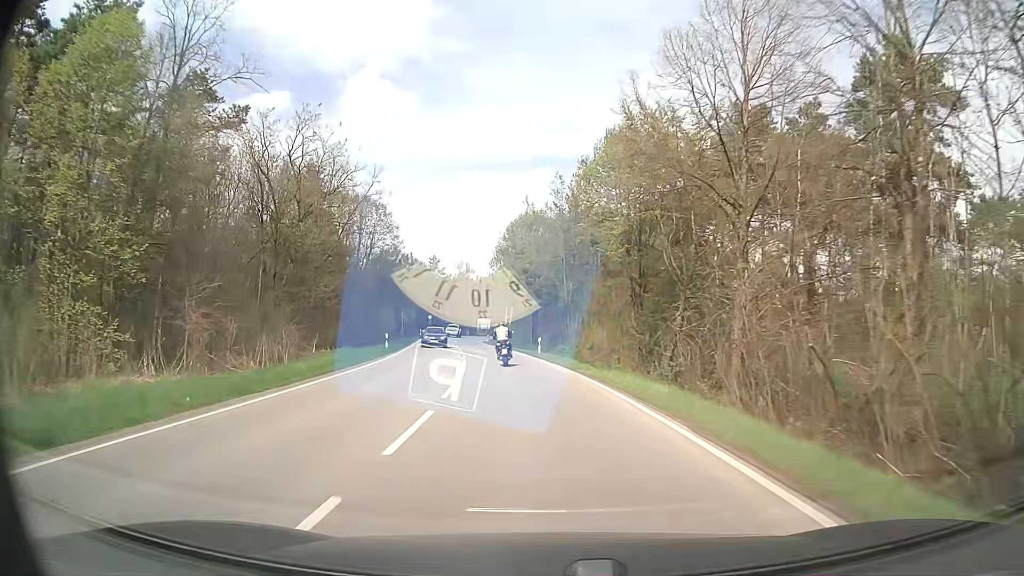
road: secondary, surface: asphalt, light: Day
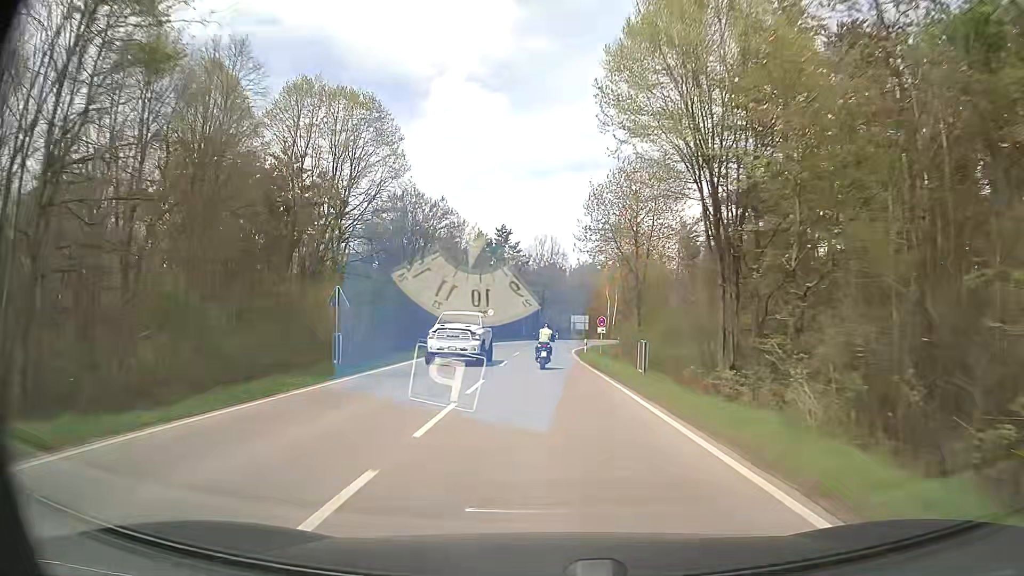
(-3.6, +41.4) m; -9°
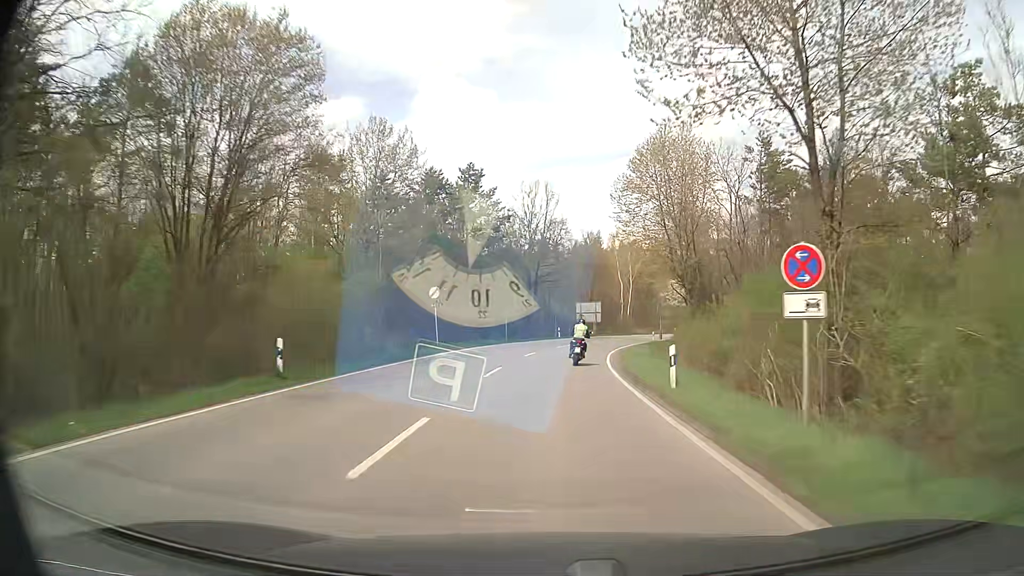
(-0.1, +32.8) m; 0°
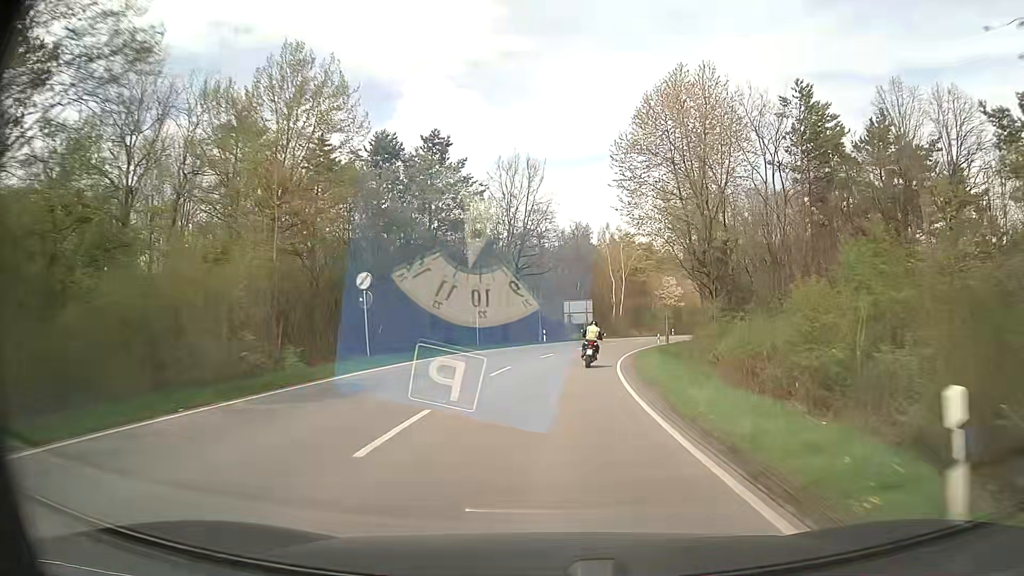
(+0.1, +11.0) m; +1°
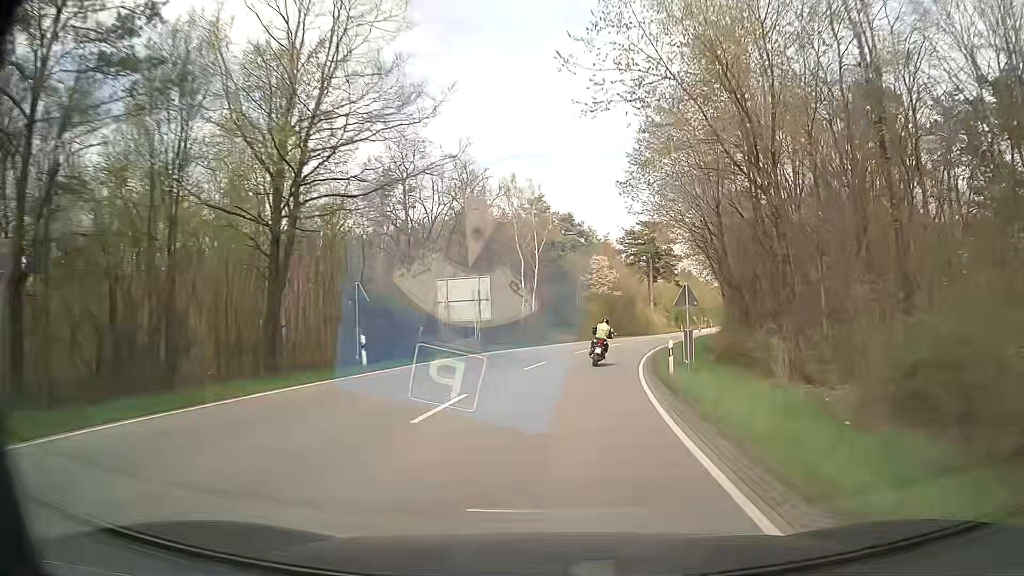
(+2.1, +33.4) m; +8°
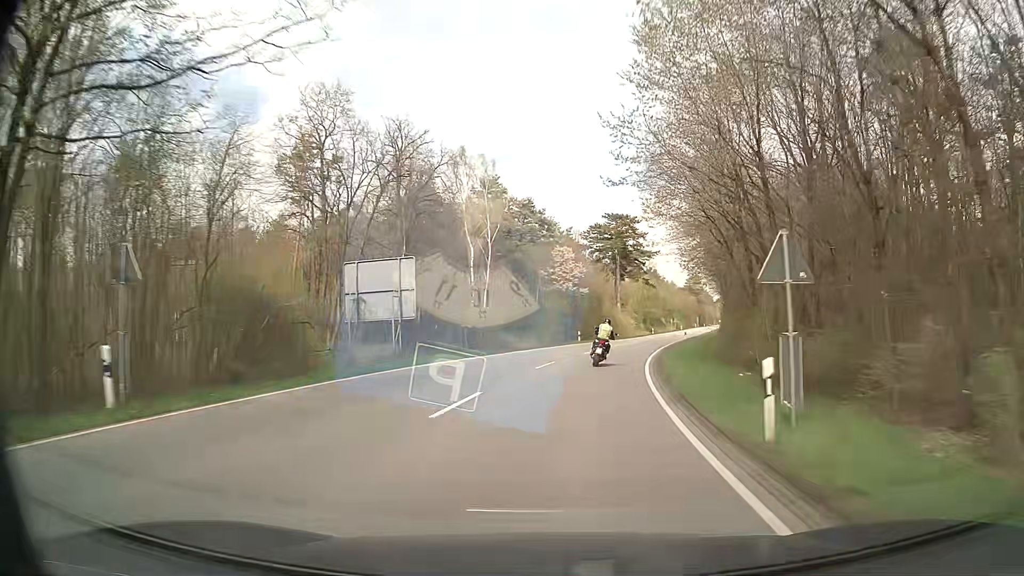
(+0.3, +11.3) m; +3°
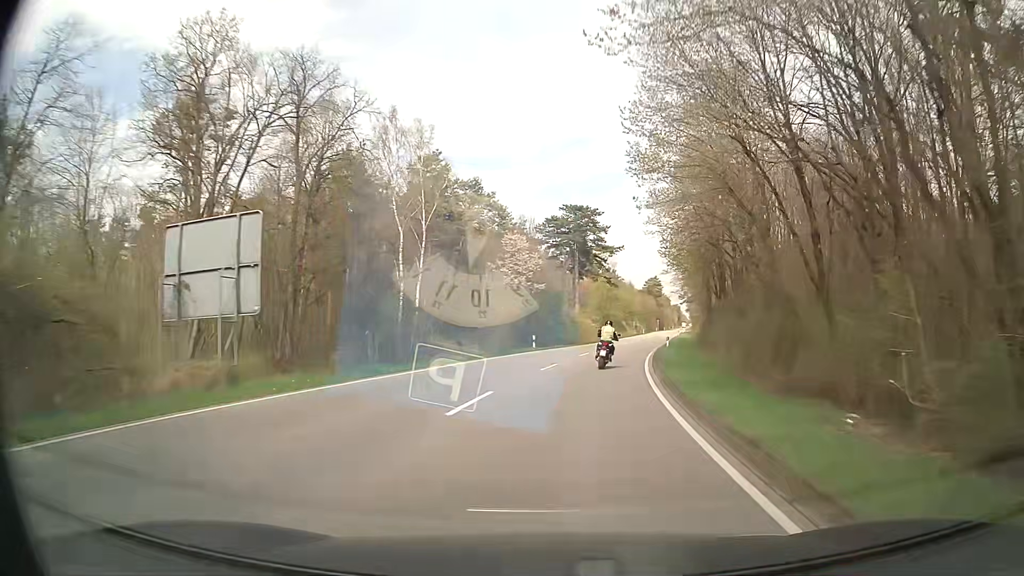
(+0.3, +11.4) m; +3°
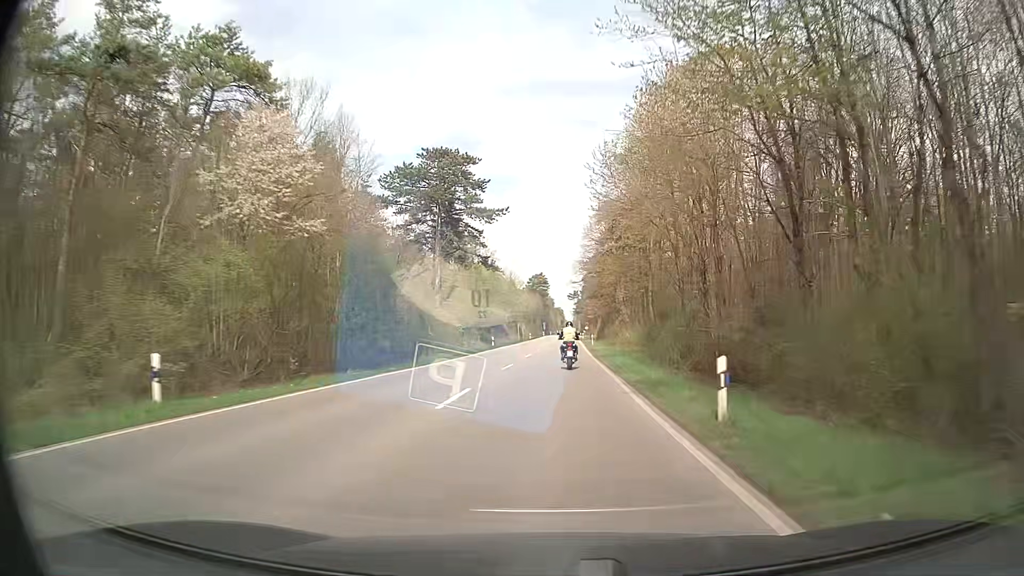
(+3.7, +34.5) m; +11°
(0, +10) (0, +20) (+1, +30) (+1, +40) (+2, +50) (+2, +60) (+2, +70) (+3, +80) (+3, +90) (+4, +100) m
